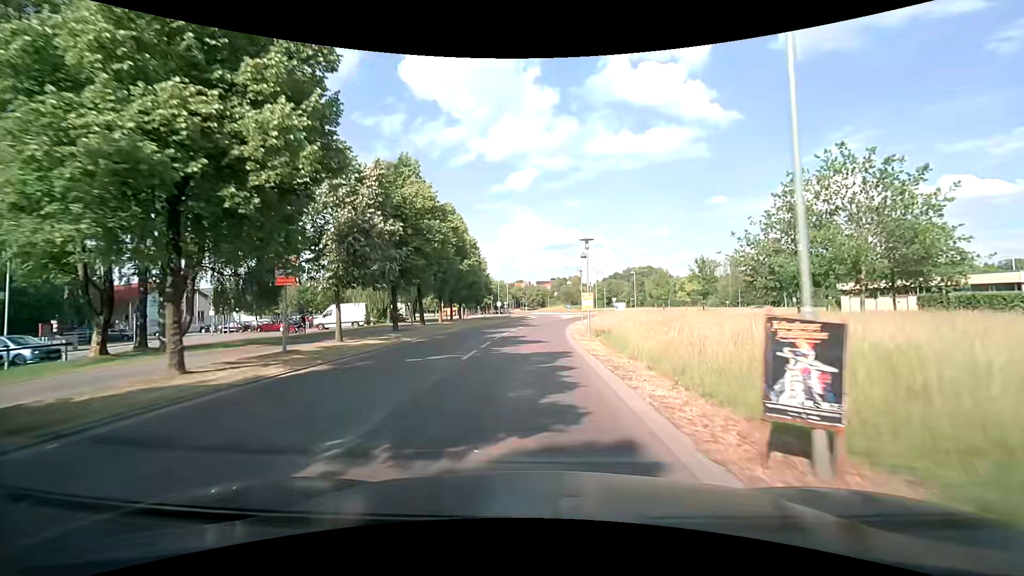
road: tertiary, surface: asphalt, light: Day
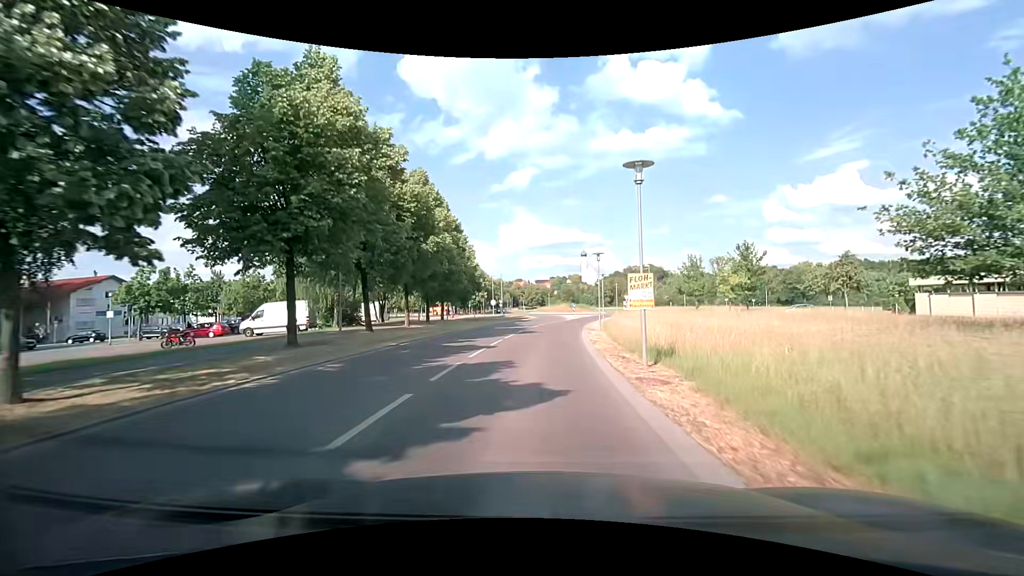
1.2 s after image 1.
(0.0, +13.1) m; 0°
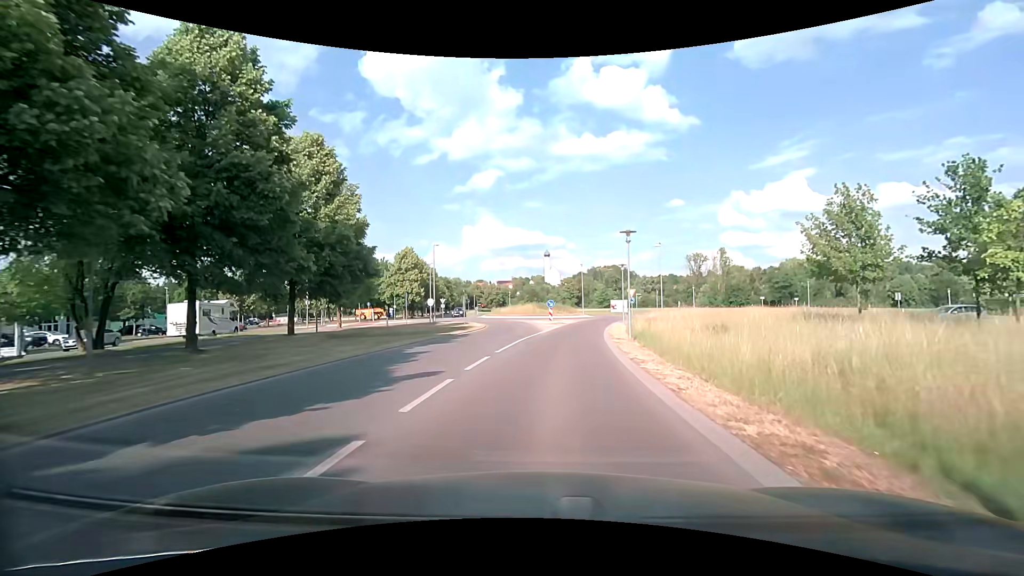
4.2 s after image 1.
(+0.7, +29.7) m; +4°
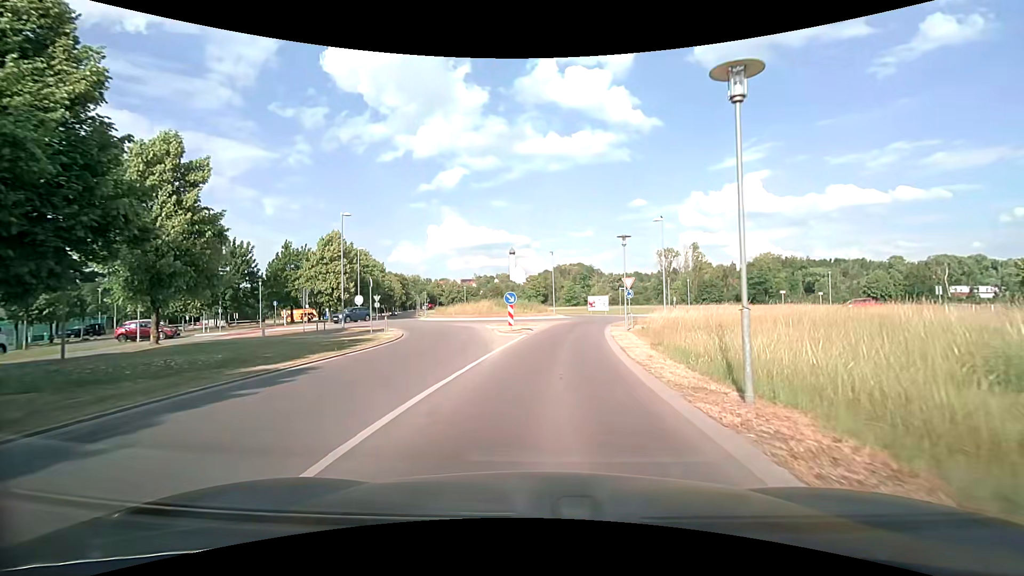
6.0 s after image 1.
(+0.5, +15.6) m; +4°
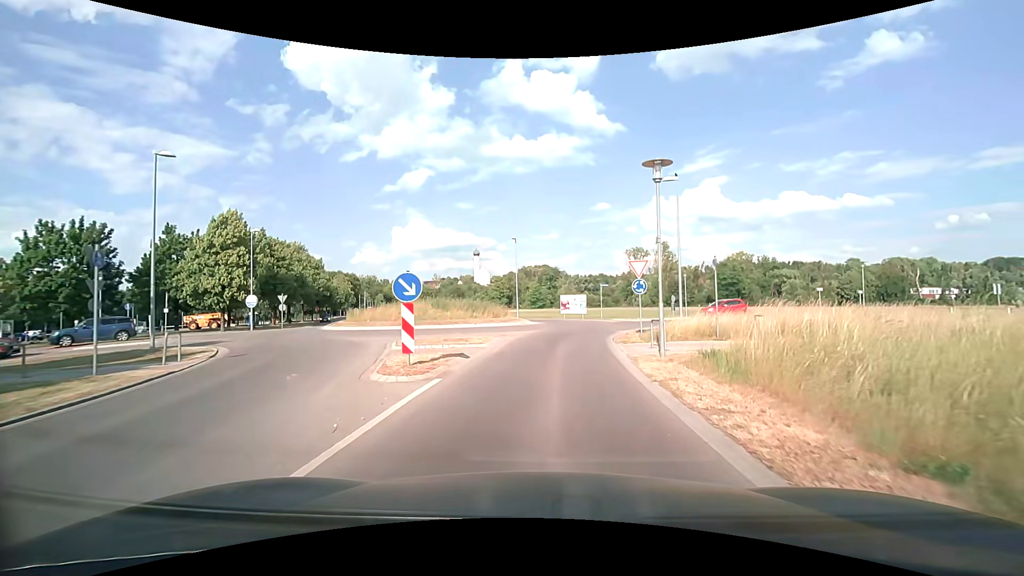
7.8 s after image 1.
(+0.5, +13.8) m; +4°
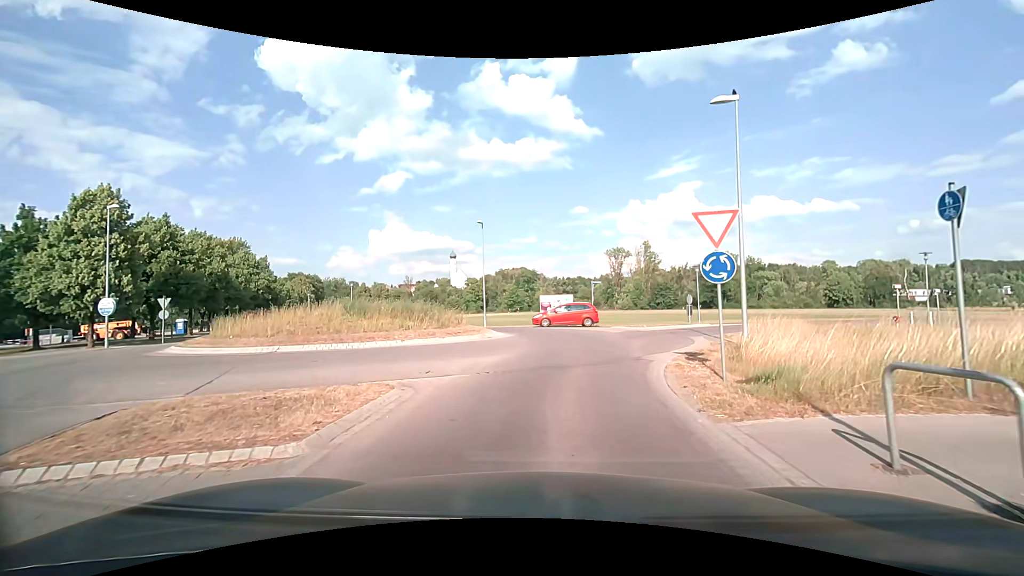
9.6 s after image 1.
(+0.3, +10.9) m; +3°
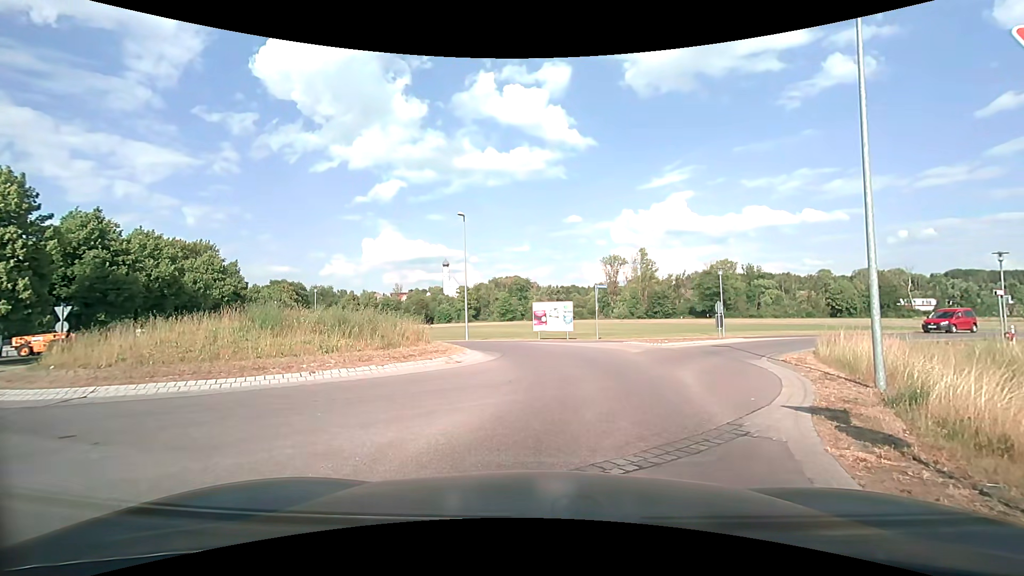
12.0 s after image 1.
(0.0, +6.3) m; +1°
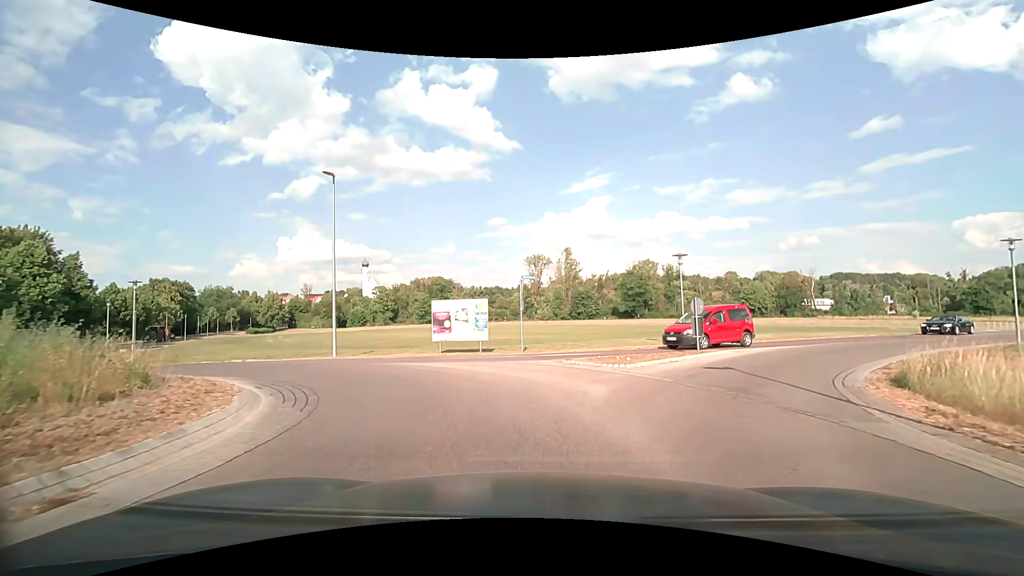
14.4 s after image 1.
(+0.7, +9.8) m; +8°
(-1, +10) (-7, +17) (-16, +22) (-24, +27) (-32, +34) (-39, +41) (-45, +49) (-50, +58) (-55, +66) (-60, +75) m
